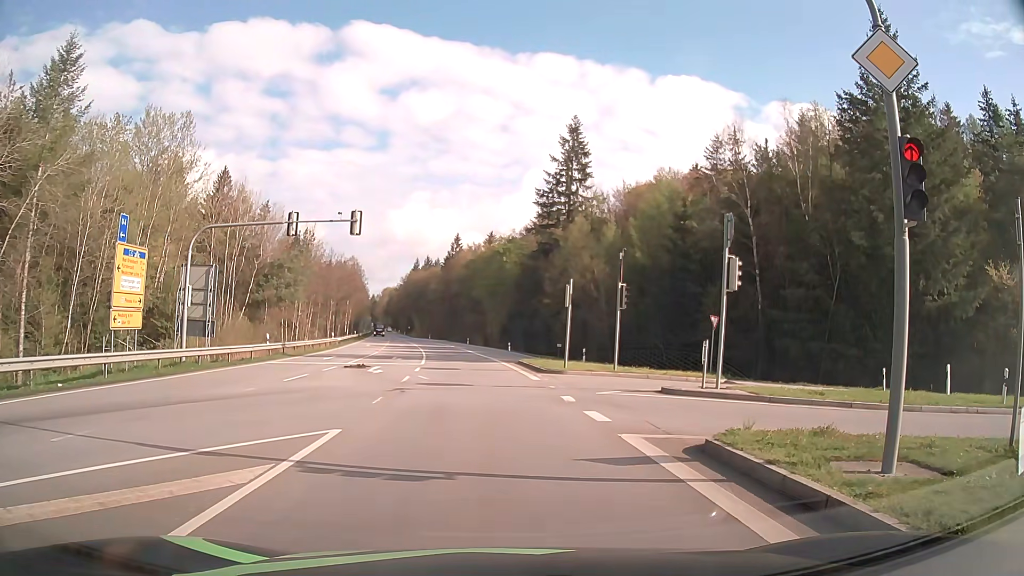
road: secondary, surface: asphalt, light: Day
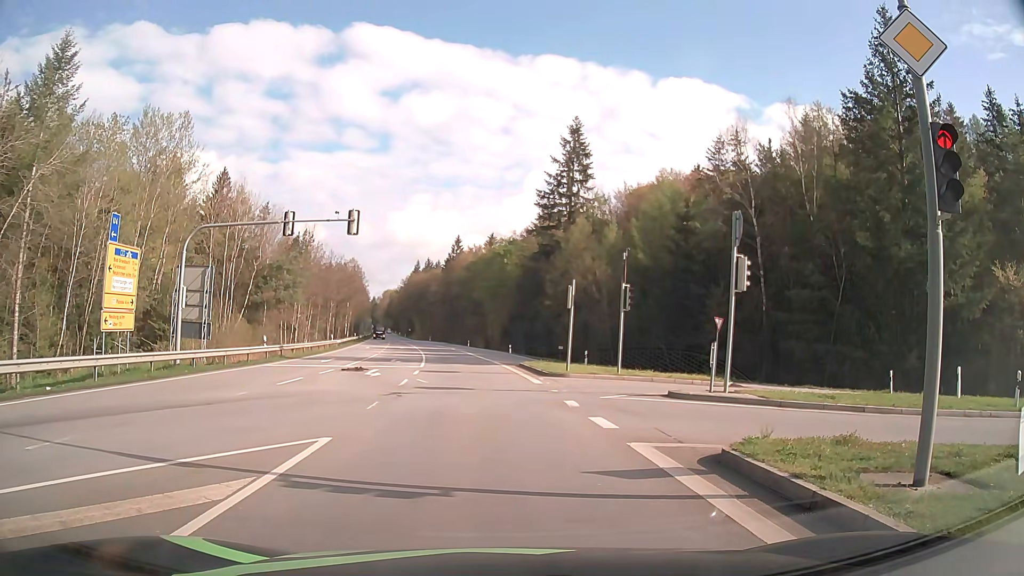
(0.0, +0.5) m; 0°
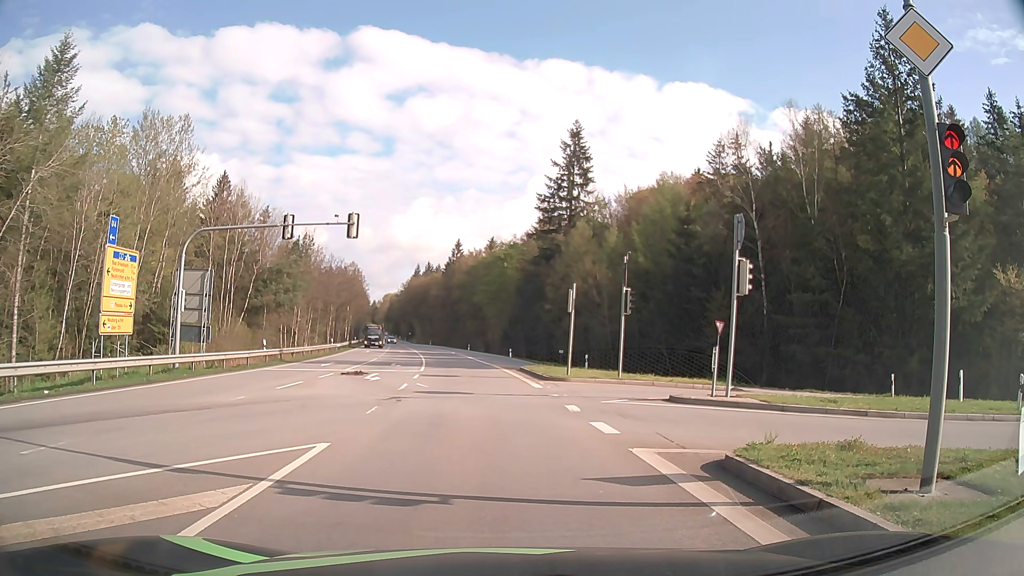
(0.0, +0.2) m; 0°
